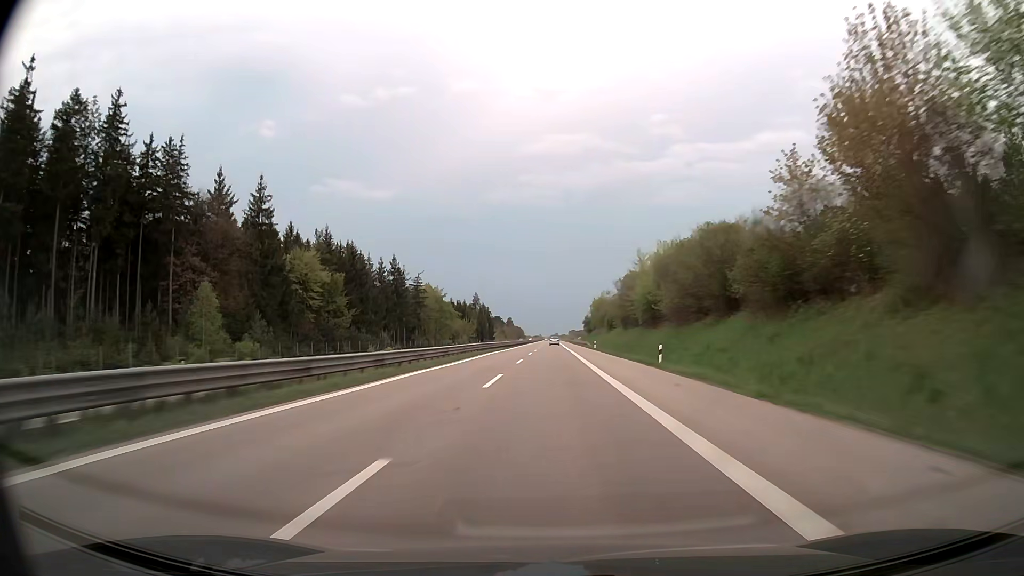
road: trunk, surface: asphalt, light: Day
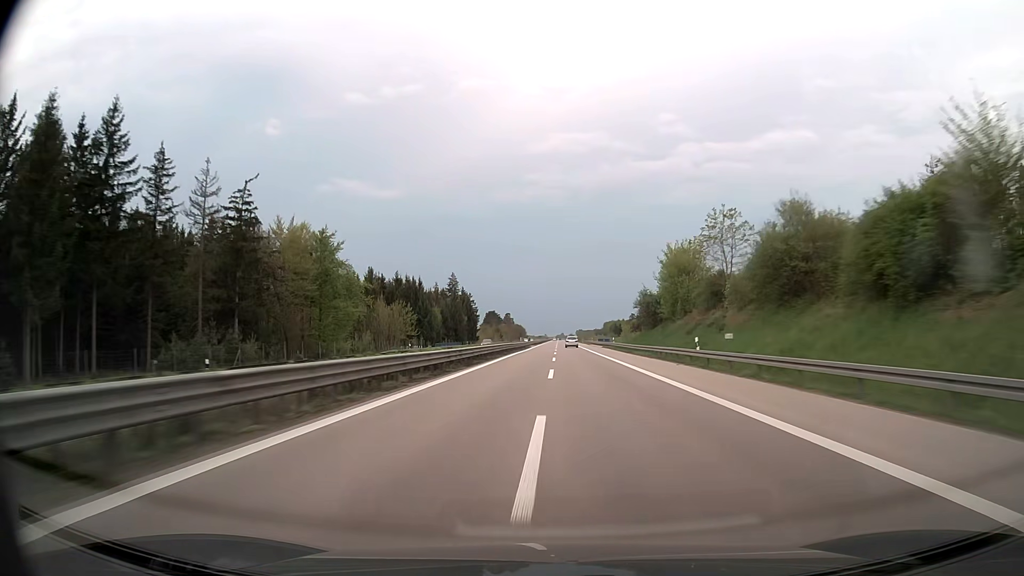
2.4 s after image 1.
(-1.0, +100.4) m; -1°
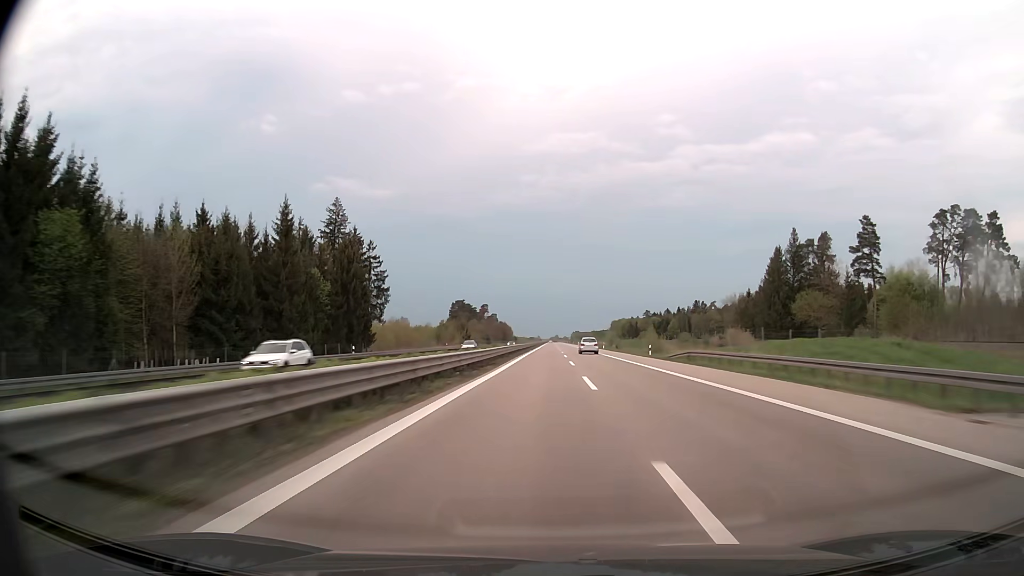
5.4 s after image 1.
(+0.5, +126.3) m; 0°
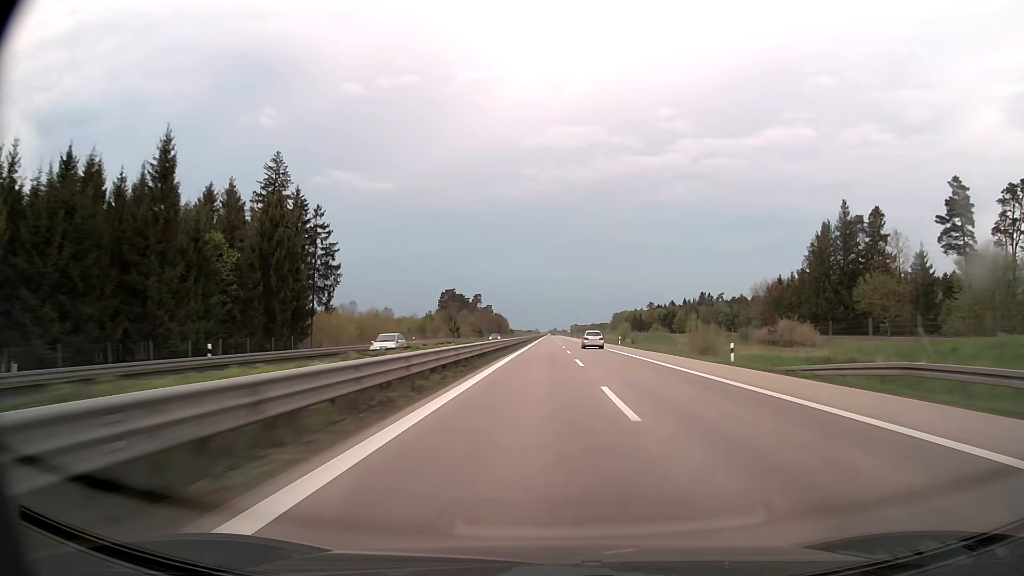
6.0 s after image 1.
(+0.1, +25.2) m; 0°
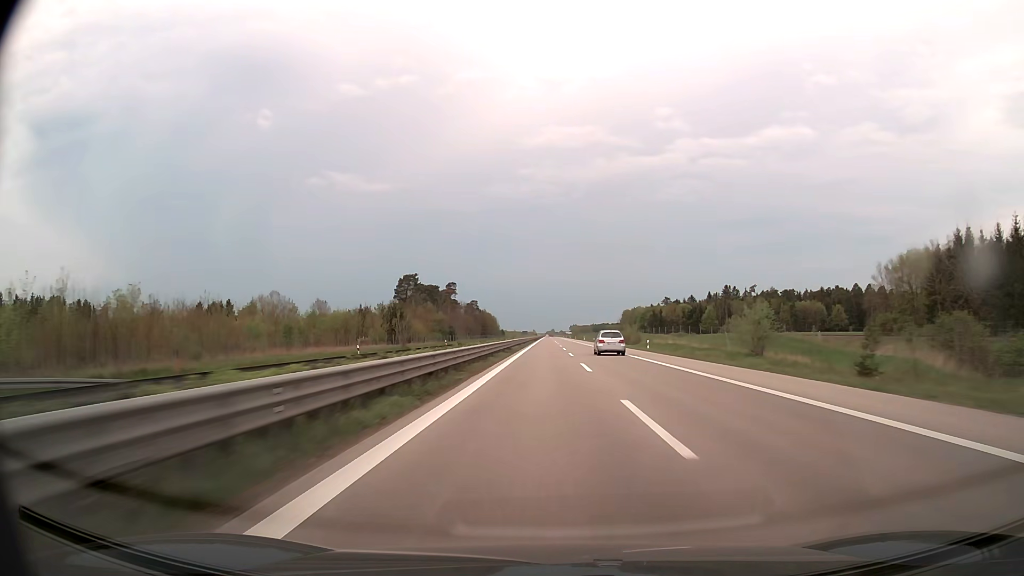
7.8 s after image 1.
(+0.2, +72.3) m; 0°
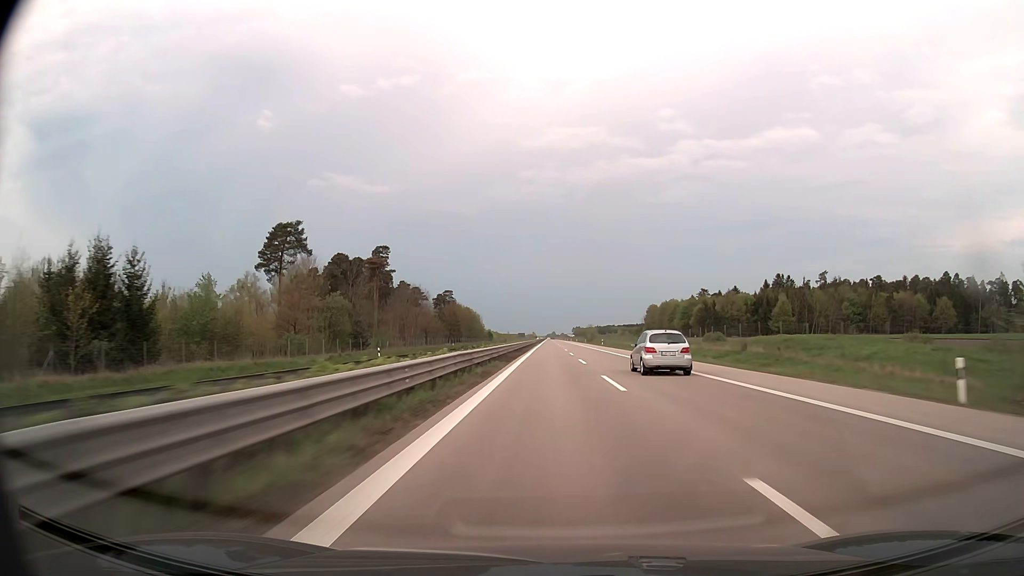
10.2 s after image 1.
(-0.2, +94.5) m; 0°
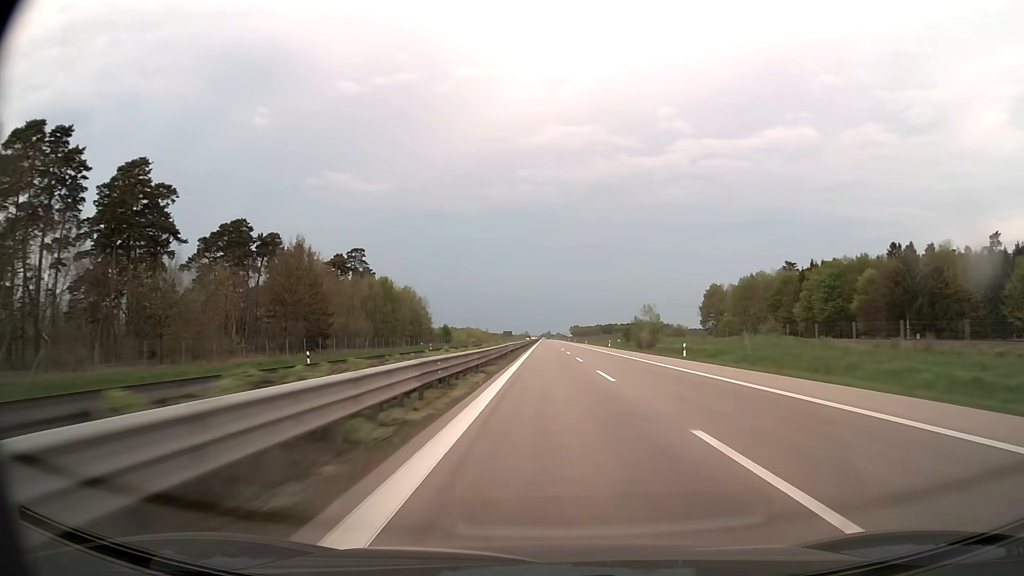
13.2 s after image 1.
(+0.1, +118.6) m; 0°
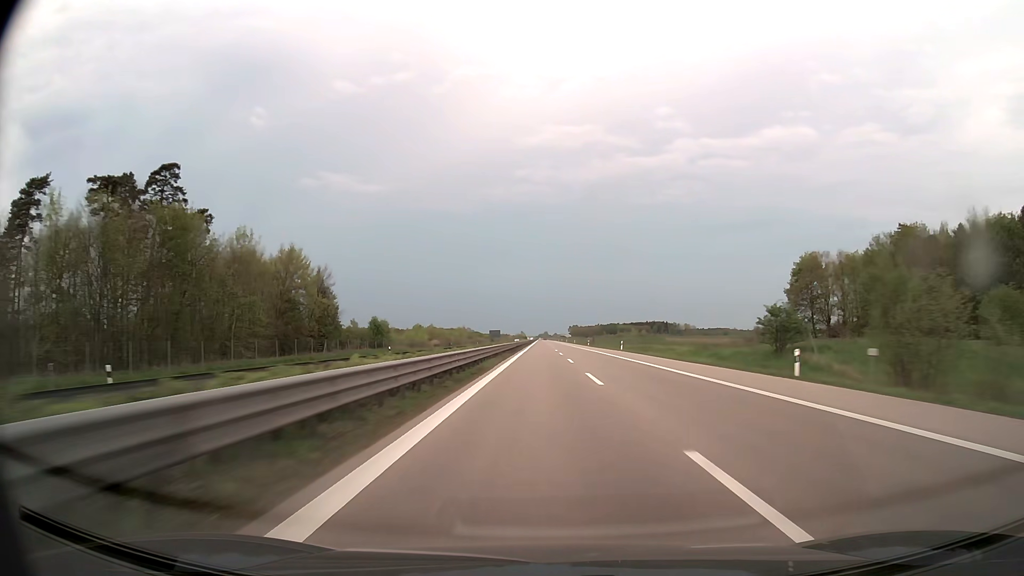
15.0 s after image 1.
(+0.2, +71.3) m; 0°
(0, +10) (0, +20) (0, +30) (0, +40) (0, +50) (0, +60) (0, +70) (0, +80) (0, +90) (0, +100) m
